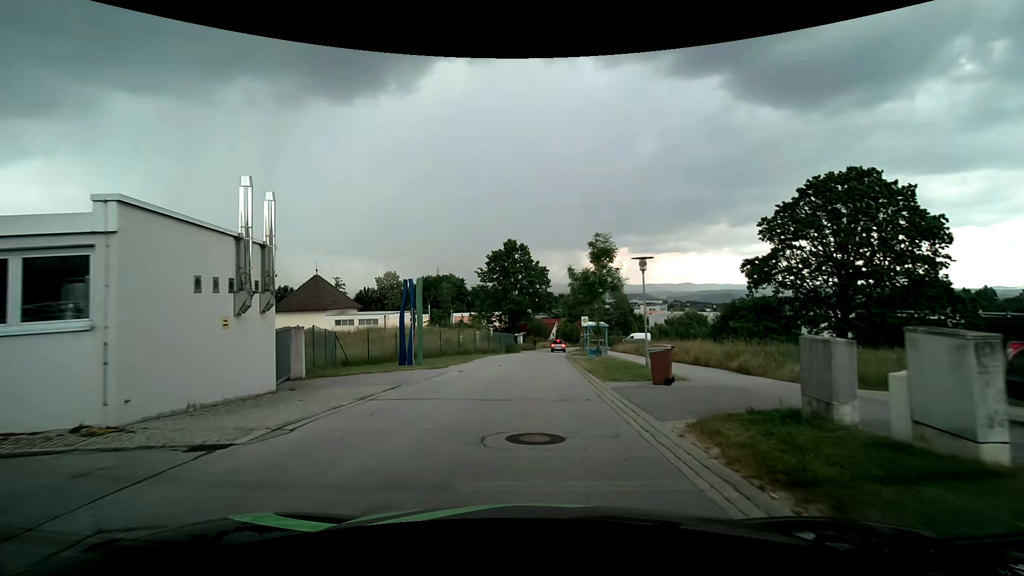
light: Day
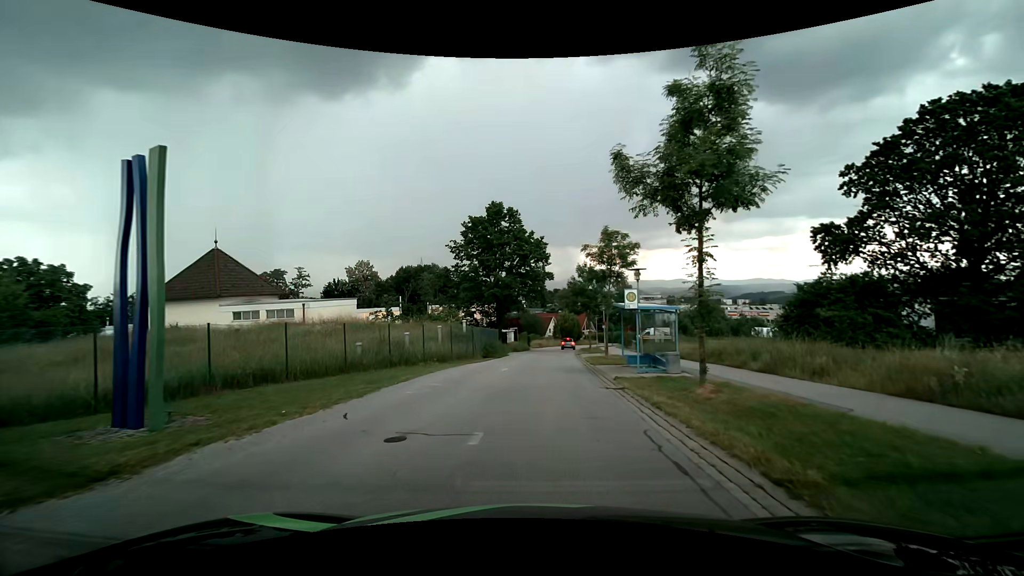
(+0.1, +18.2) m; +1°
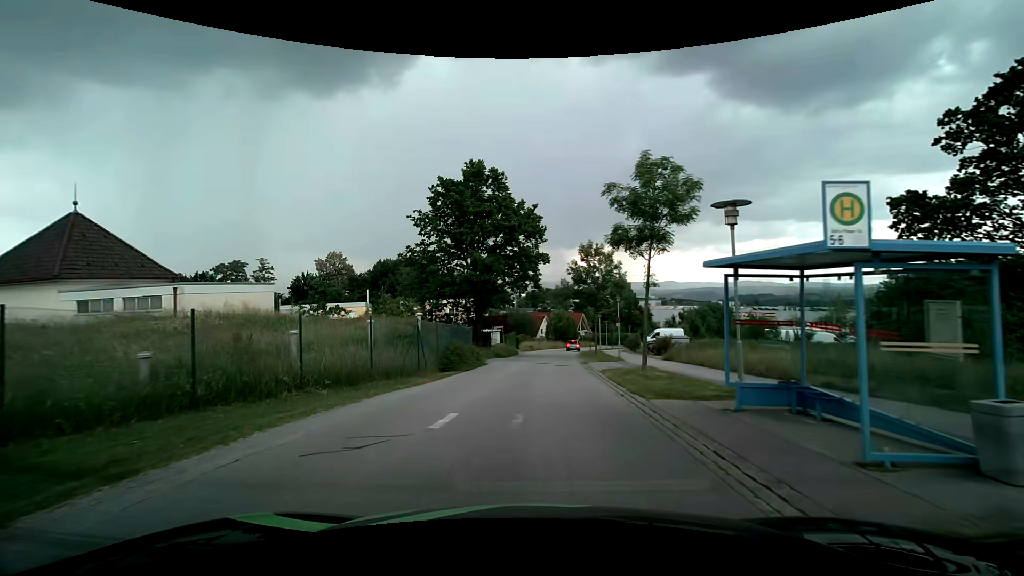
(+0.1, +12.2) m; +1°
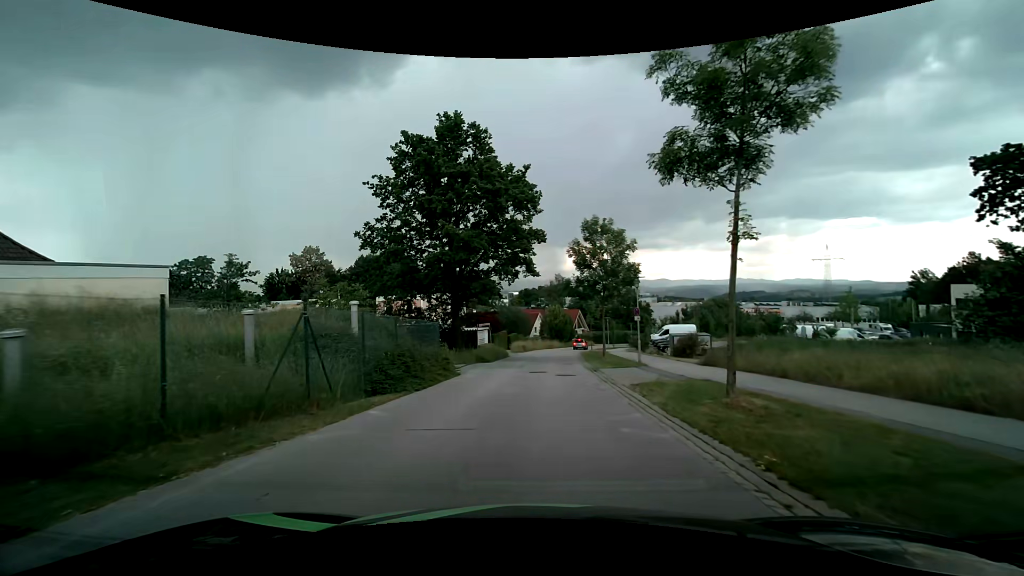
(+0.1, +8.2) m; +1°
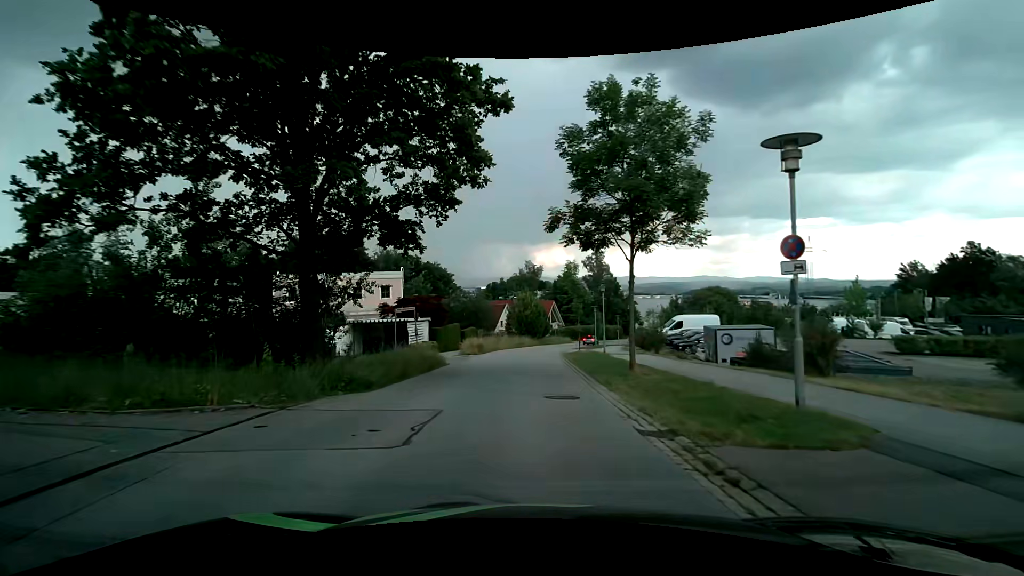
(+0.5, +17.8) m; +3°
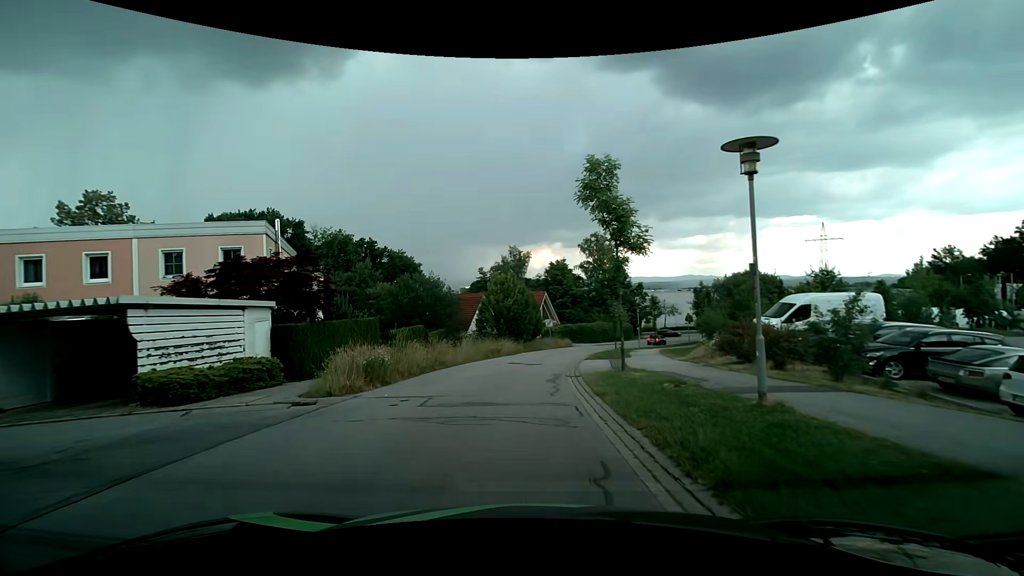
(+0.4, +22.0) m; +2°
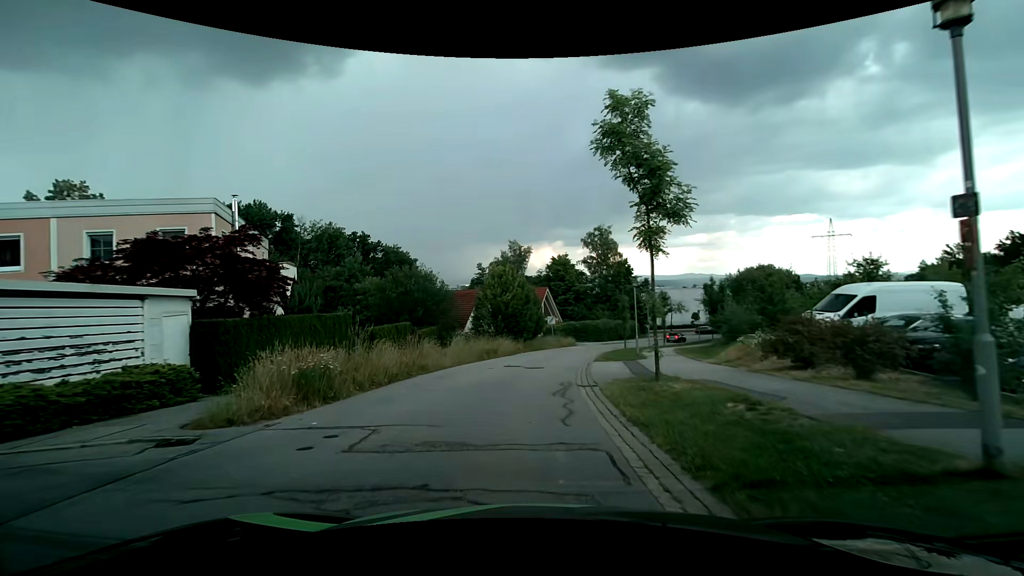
(0.0, +4.1) m; -1°
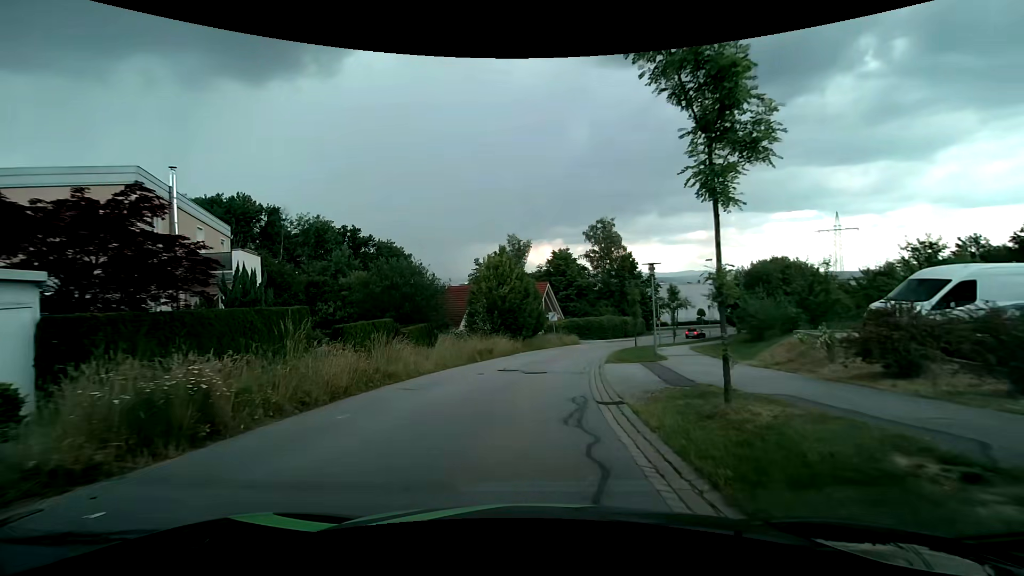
(0.0, +4.1) m; 0°
(0, +10) (+1, +20) (+2, +30) (+4, +40) (+8, +49) (+12, +58) (+17, +66) (+24, +74) (+30, +82) (+31, +91) m
